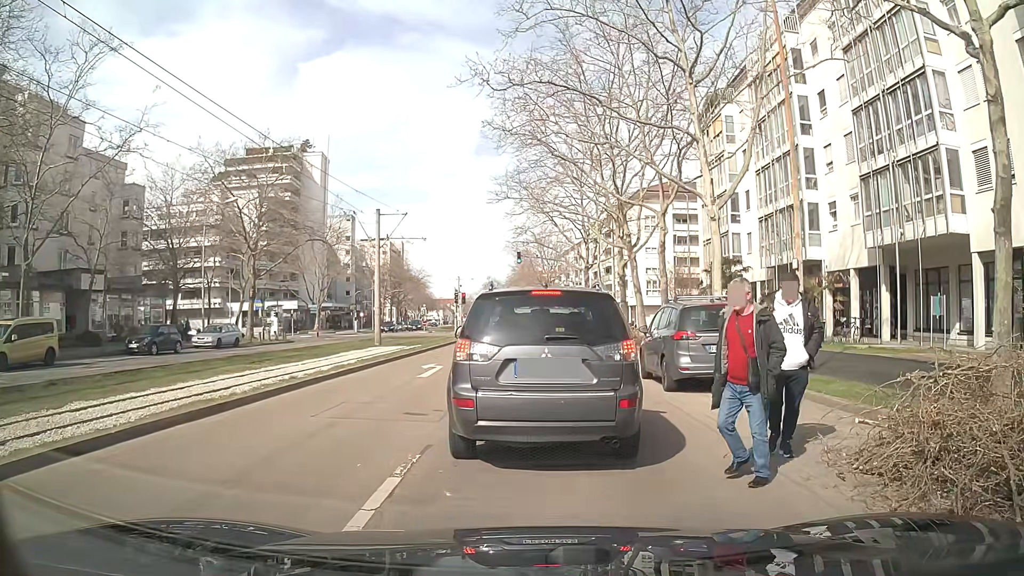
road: tertiary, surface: asphalt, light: Day
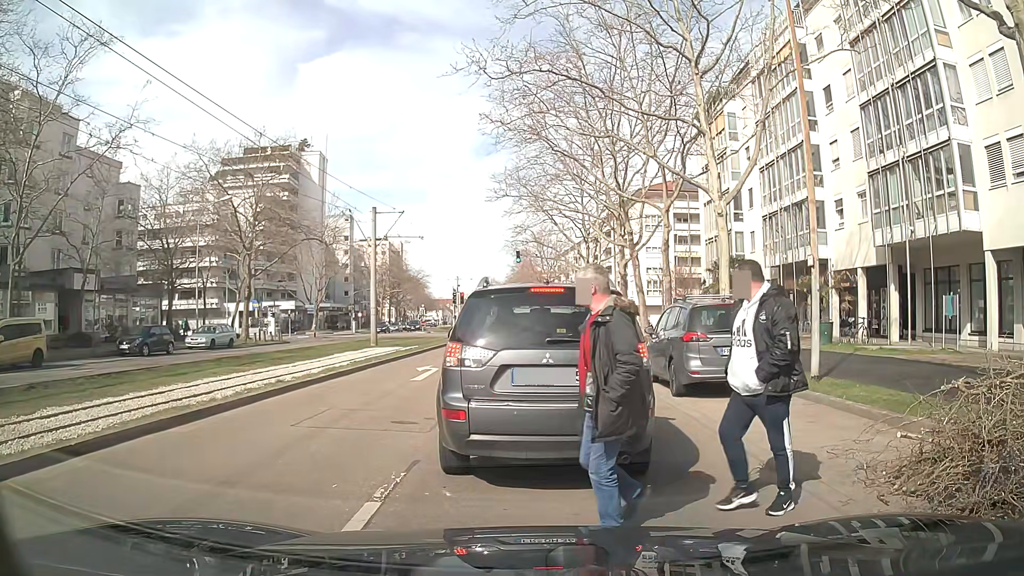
(0.0, +0.7) m; 0°
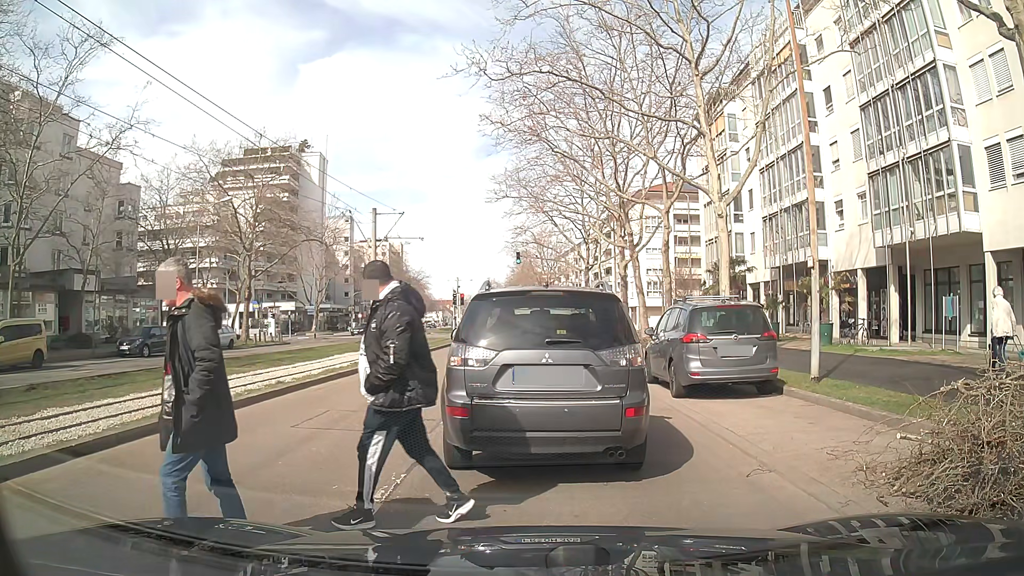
(0.0, +0.1) m; 0°
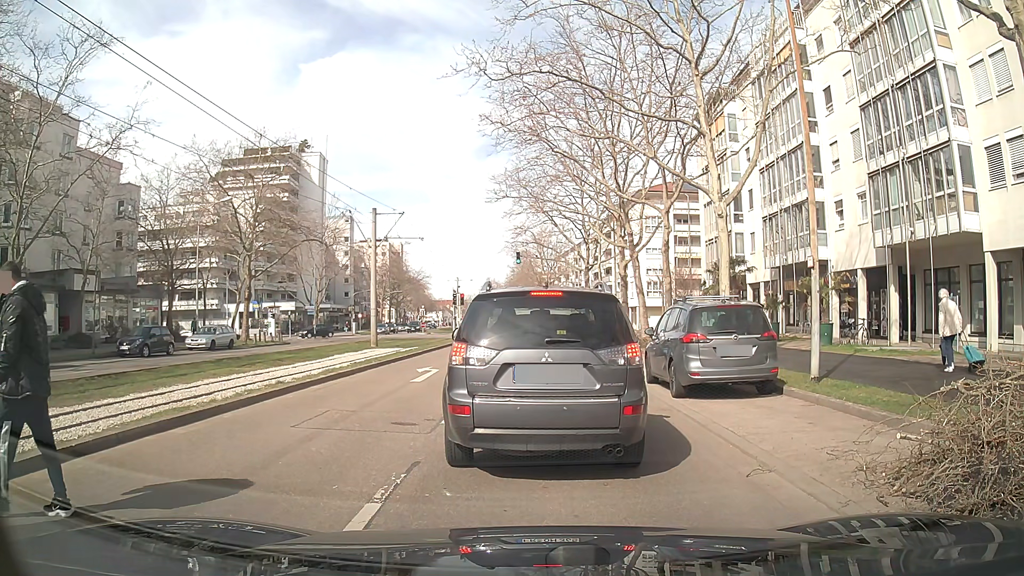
(0.0, 0.0) m; 0°
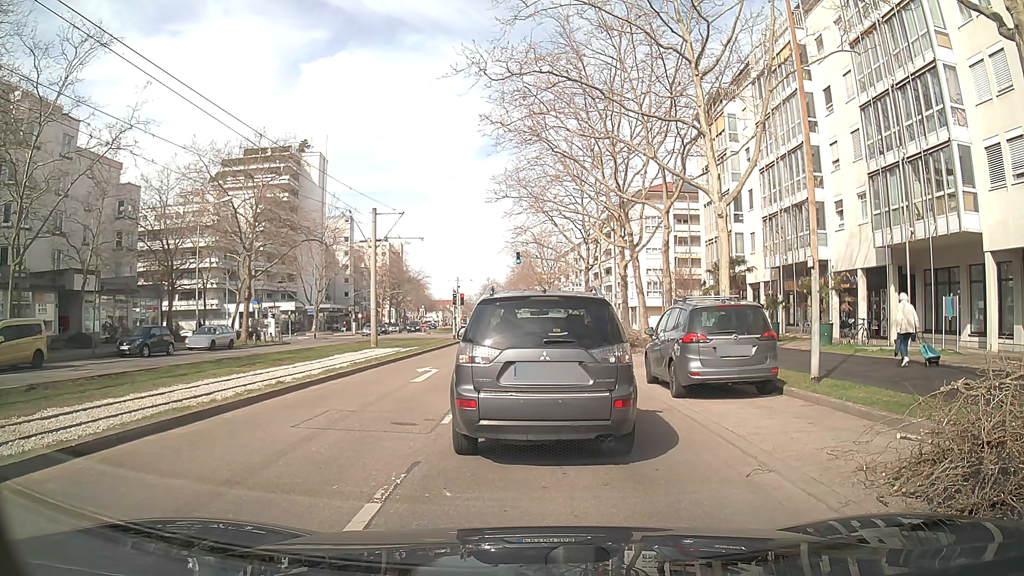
(0.0, 0.0) m; 0°
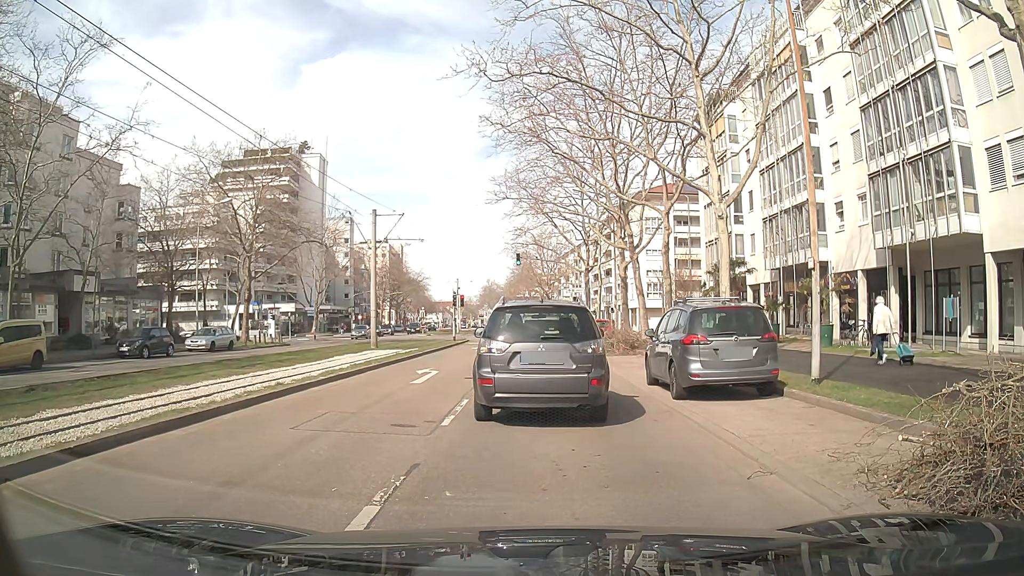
(0.0, 0.0) m; 0°
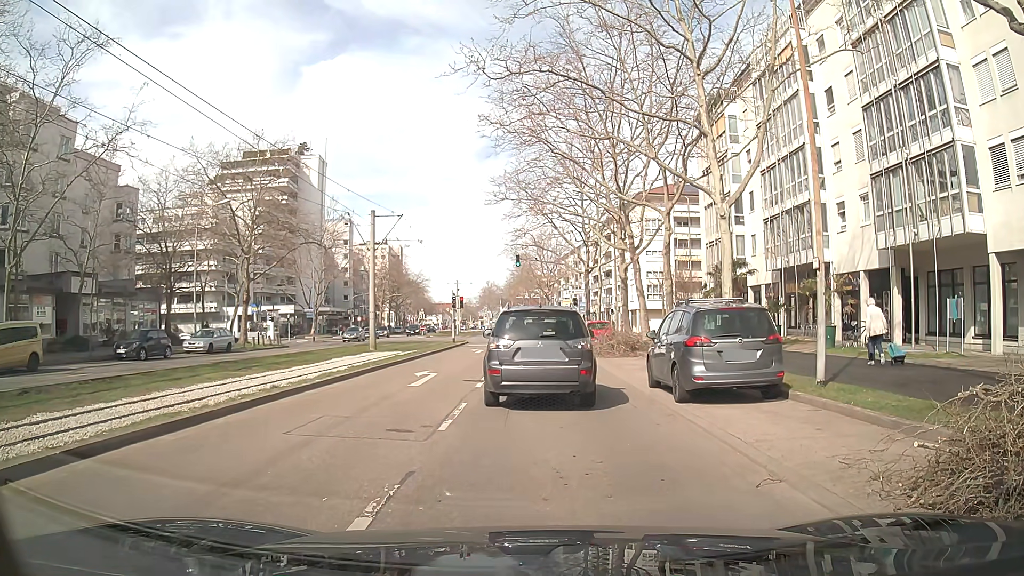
(0.0, +0.3) m; 0°
